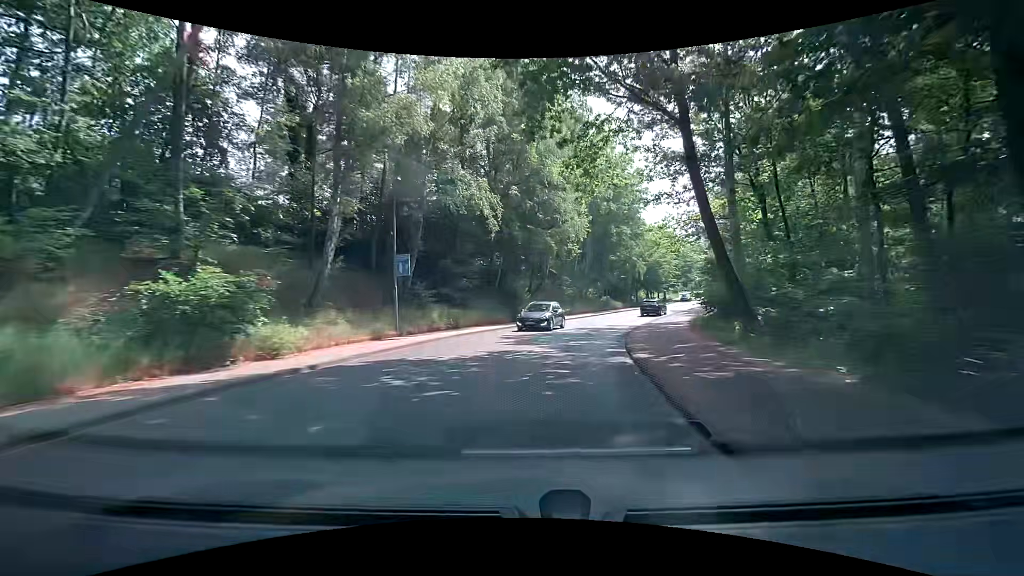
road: unclassified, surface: asphalt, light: Day
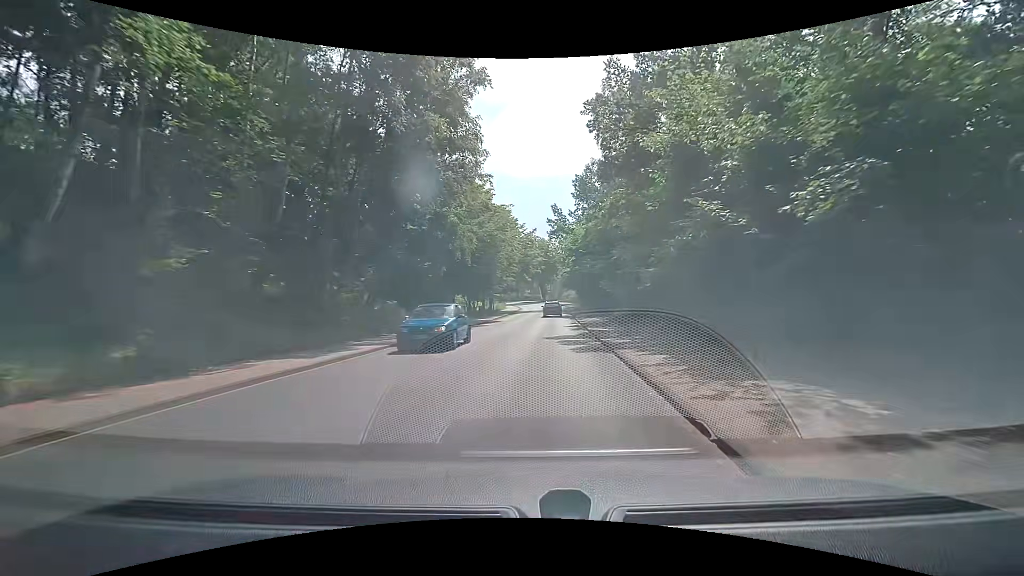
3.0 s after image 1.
(+5.6, +36.8) m; +19°
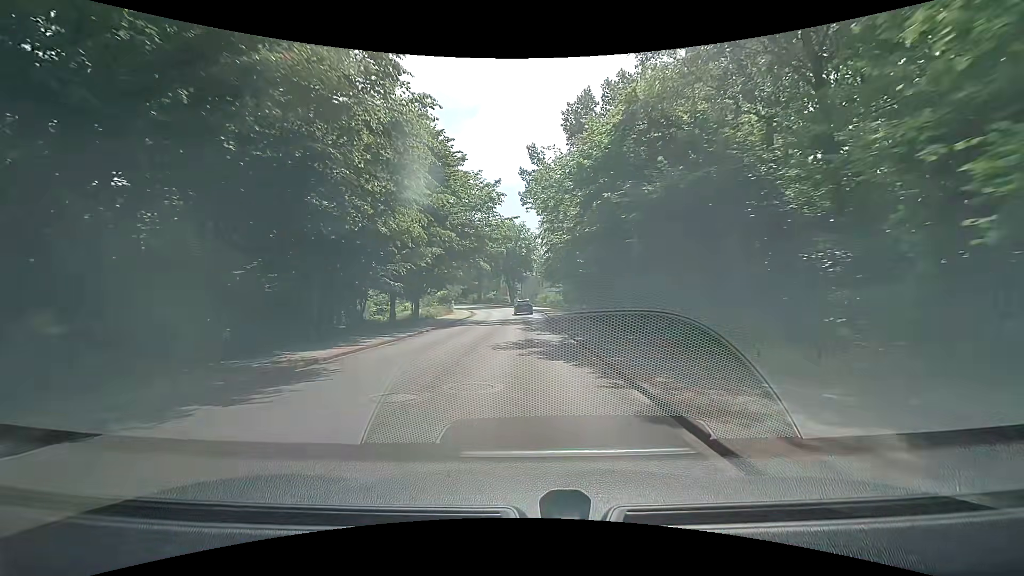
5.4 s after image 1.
(+1.4, +30.5) m; +3°
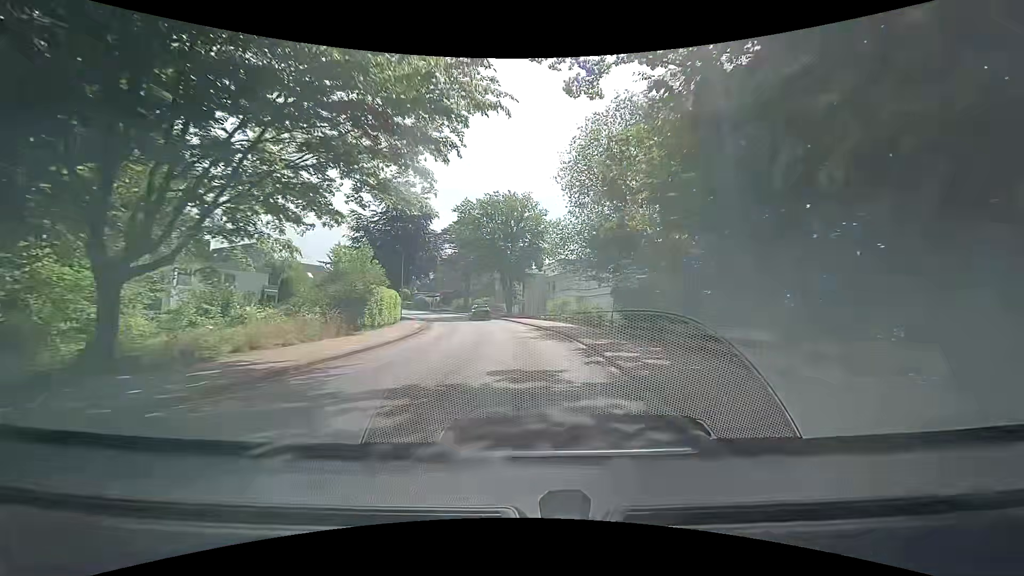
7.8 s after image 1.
(+0.4, +30.5) m; 0°
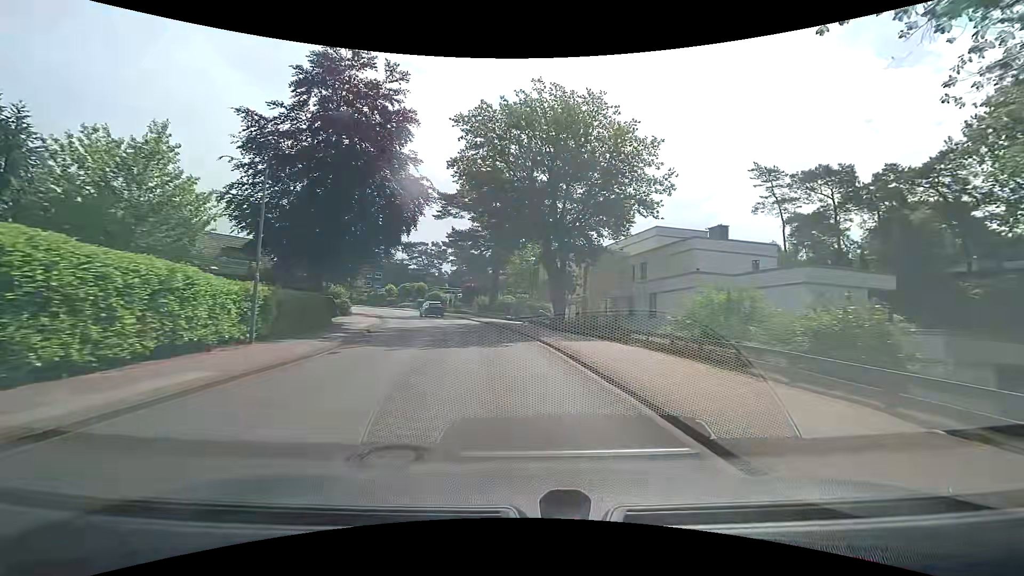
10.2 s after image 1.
(-0.3, +29.7) m; -4°
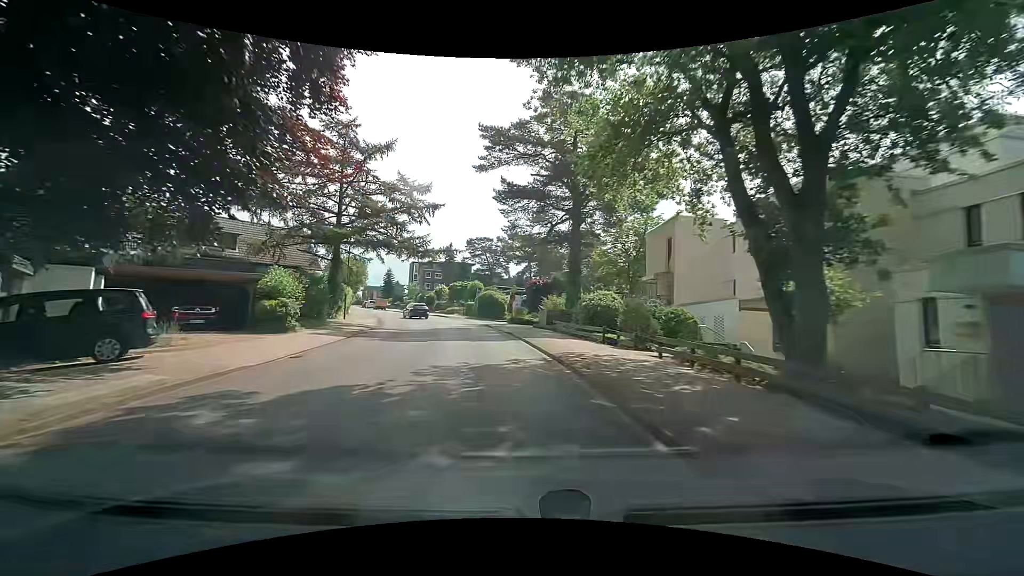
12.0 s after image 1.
(-1.5, +21.9) m; -8°
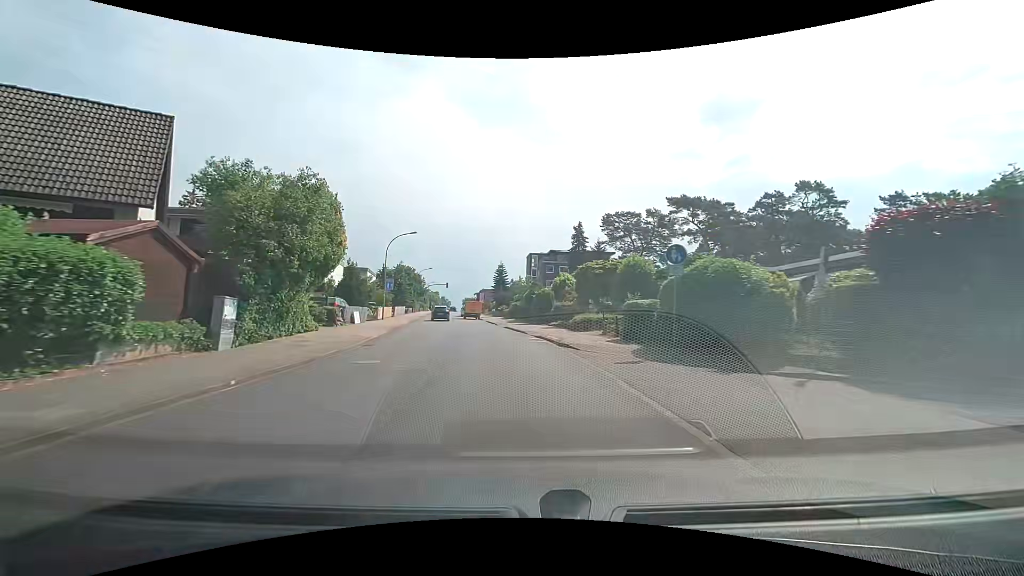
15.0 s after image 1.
(-5.3, +35.7) m; -15°
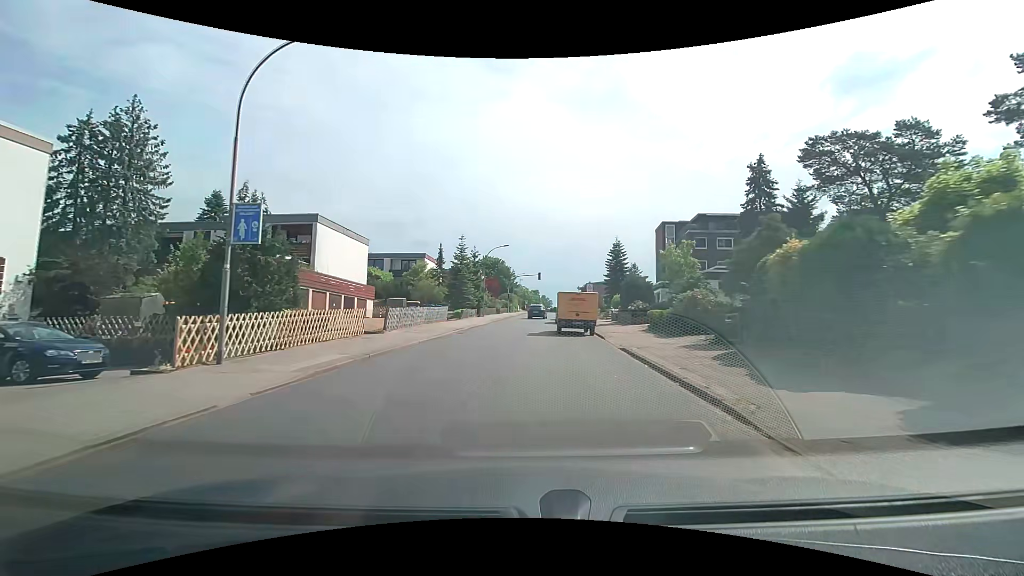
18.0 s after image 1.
(-3.4, +33.2) m; -11°
(0, +10) (-1, +20) (-1, +30) (-1, +40) (0, +50) (+1, +60) (+2, +70) (+3, +80) (+3, +90) (+4, +100) m
